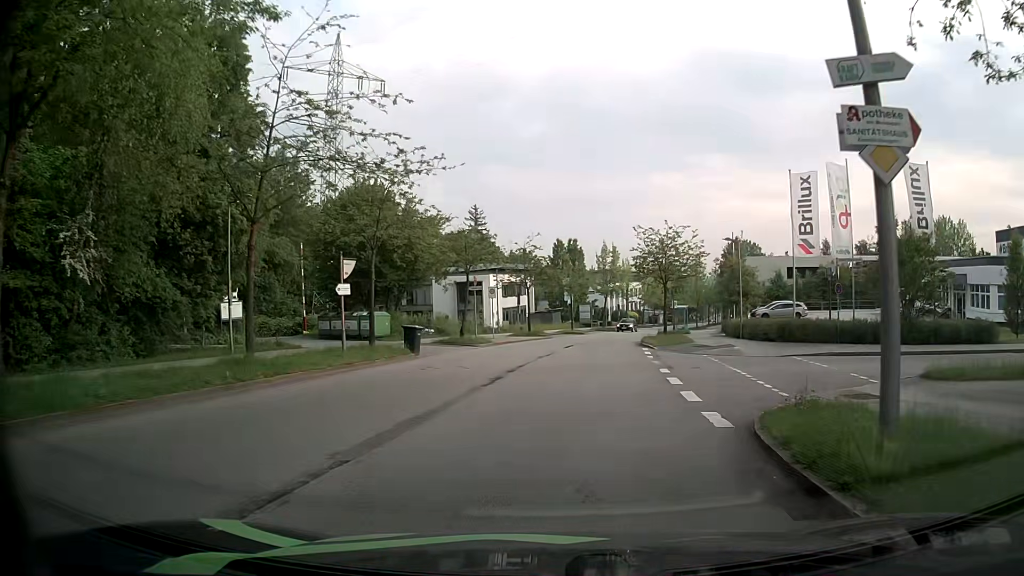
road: residential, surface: asphalt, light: Day
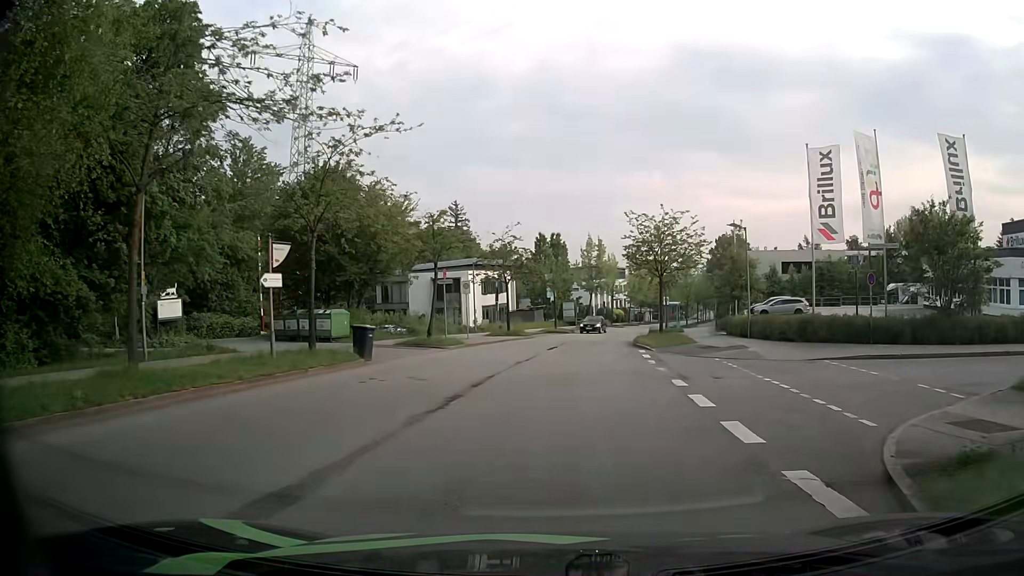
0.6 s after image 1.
(0.0, +4.4) m; +2°
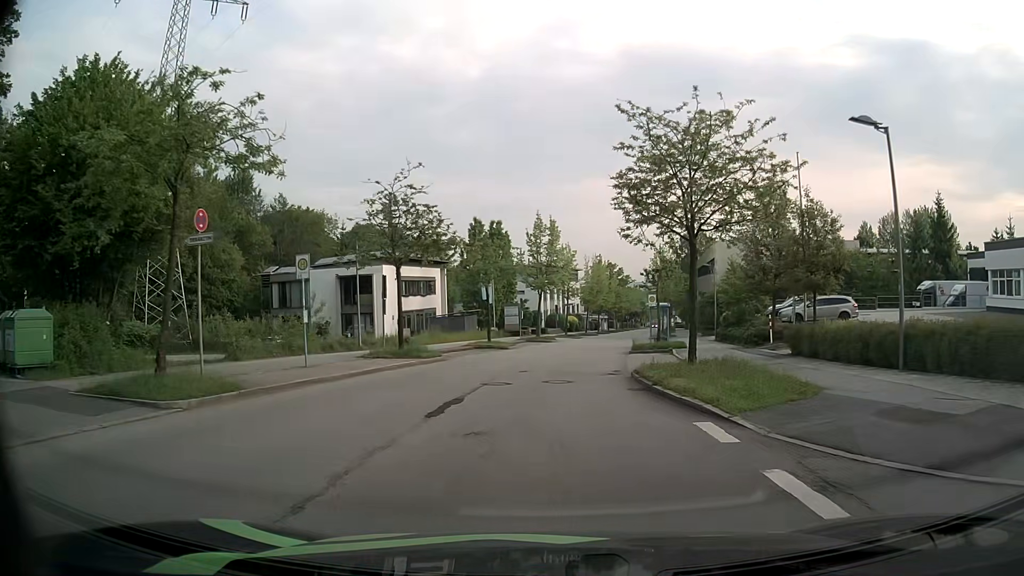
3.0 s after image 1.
(+0.6, +18.2) m; +4°
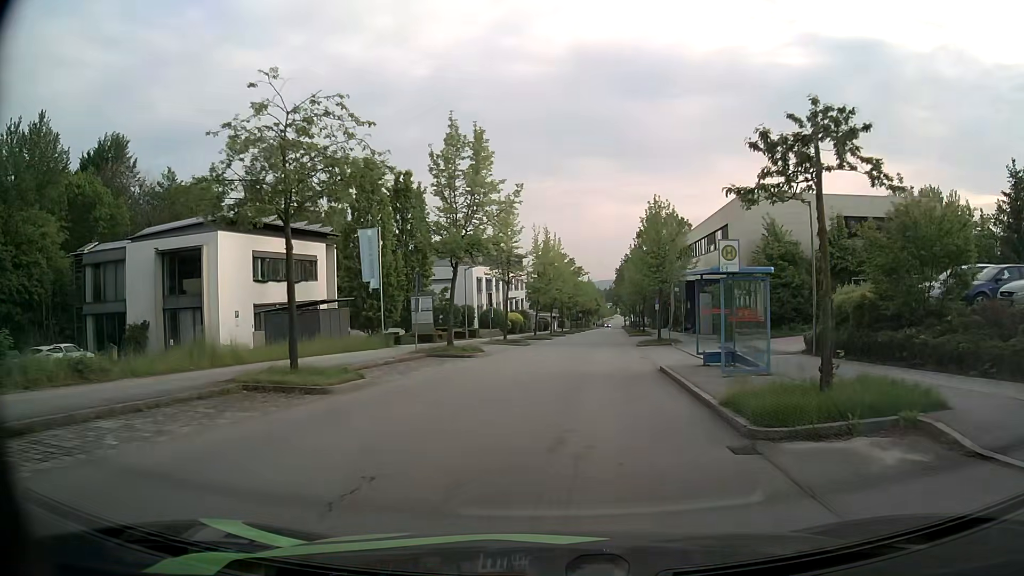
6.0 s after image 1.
(+0.6, +24.4) m; +4°
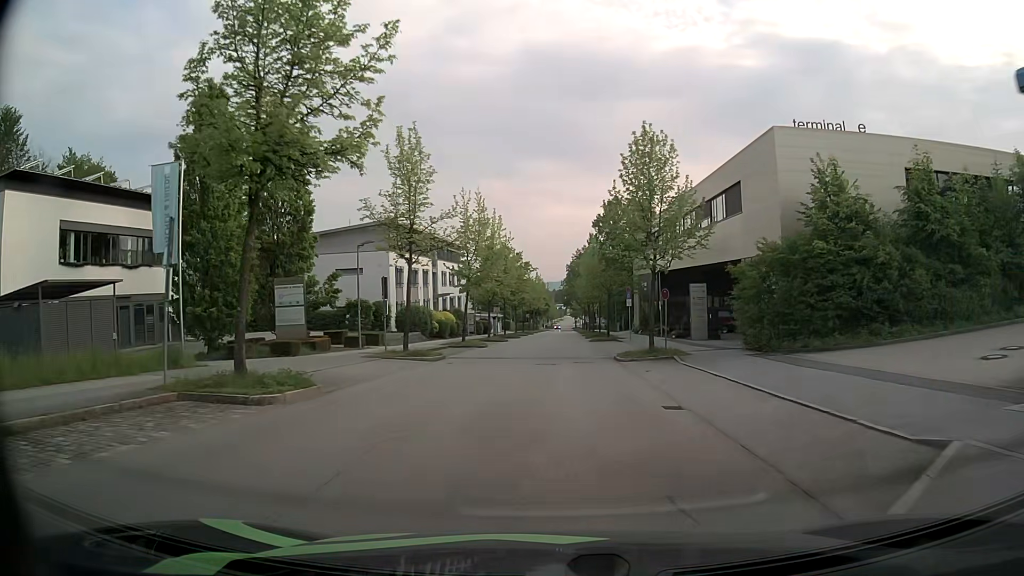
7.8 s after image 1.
(+0.8, +15.5) m; +4°
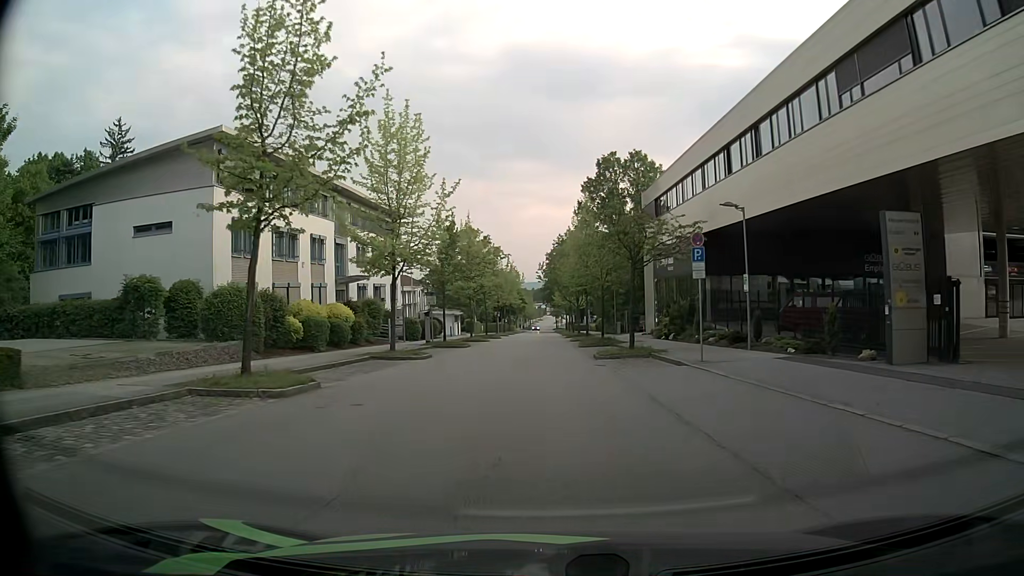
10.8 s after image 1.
(+0.8, +27.3) m; +2°
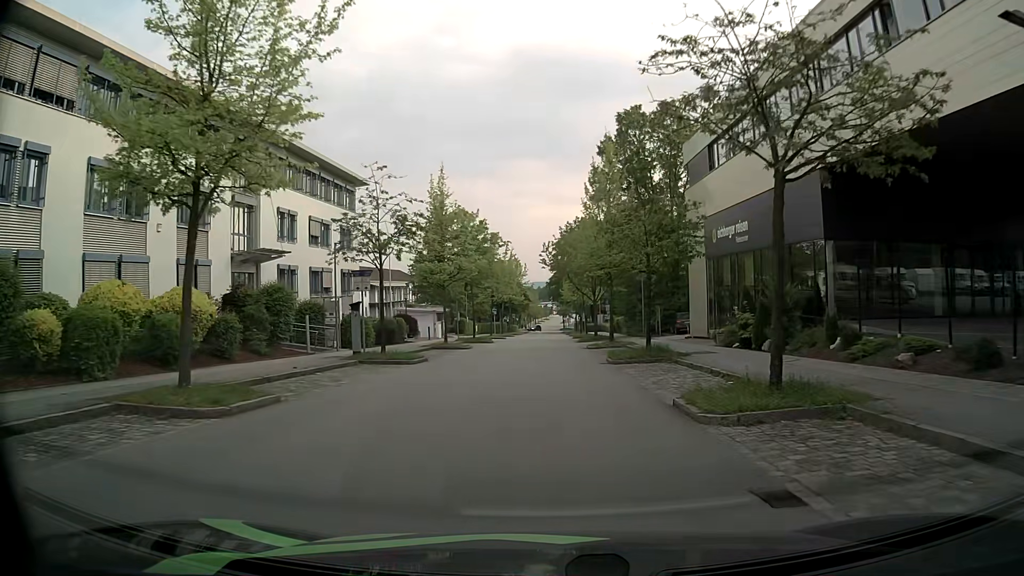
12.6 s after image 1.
(0.0, +16.7) m; 0°
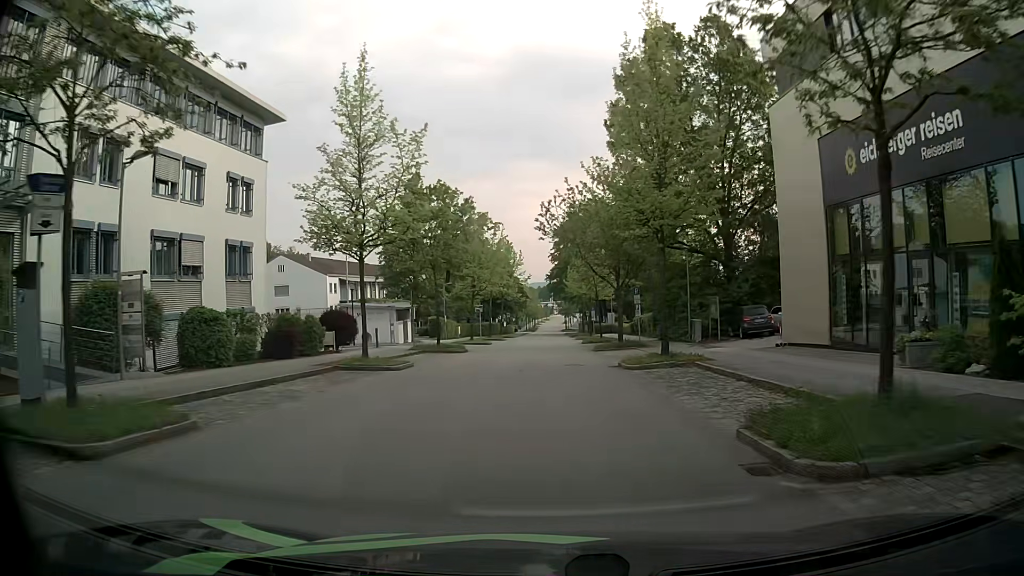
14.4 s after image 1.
(-0.1, +17.5) m; 0°
(0, +10) (0, +20) (0, +30) (0, +40) (0, +50) (0, +60) (0, +70) (0, +80) (0, +90) (0, +100) m
